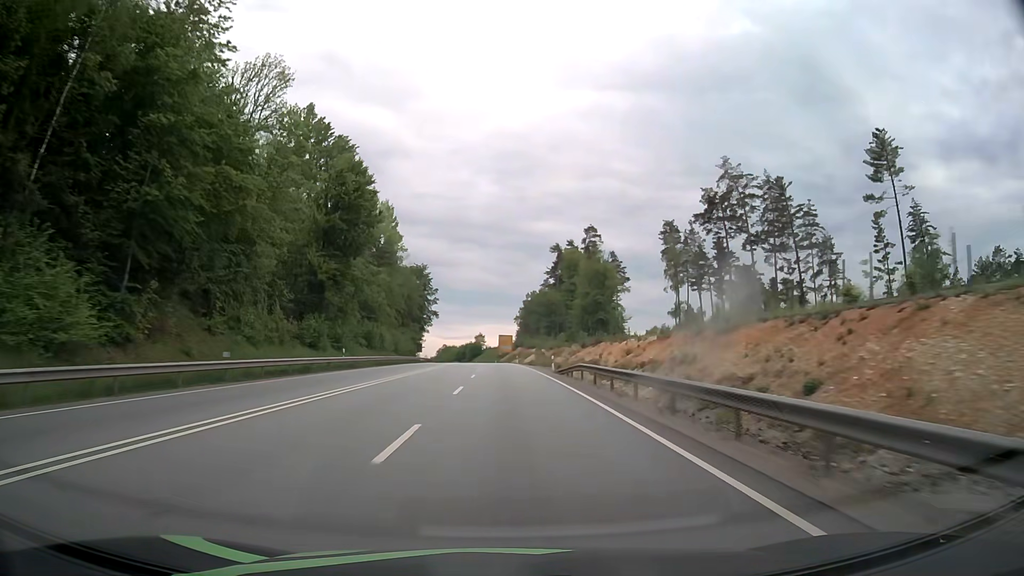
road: primary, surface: asphalt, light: Day
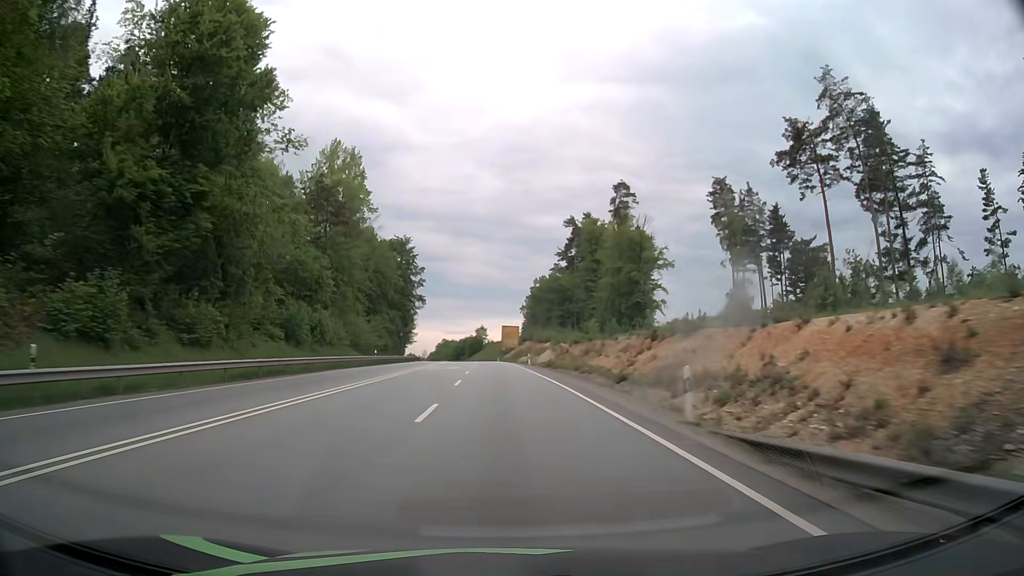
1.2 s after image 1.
(0.0, +31.8) m; 0°
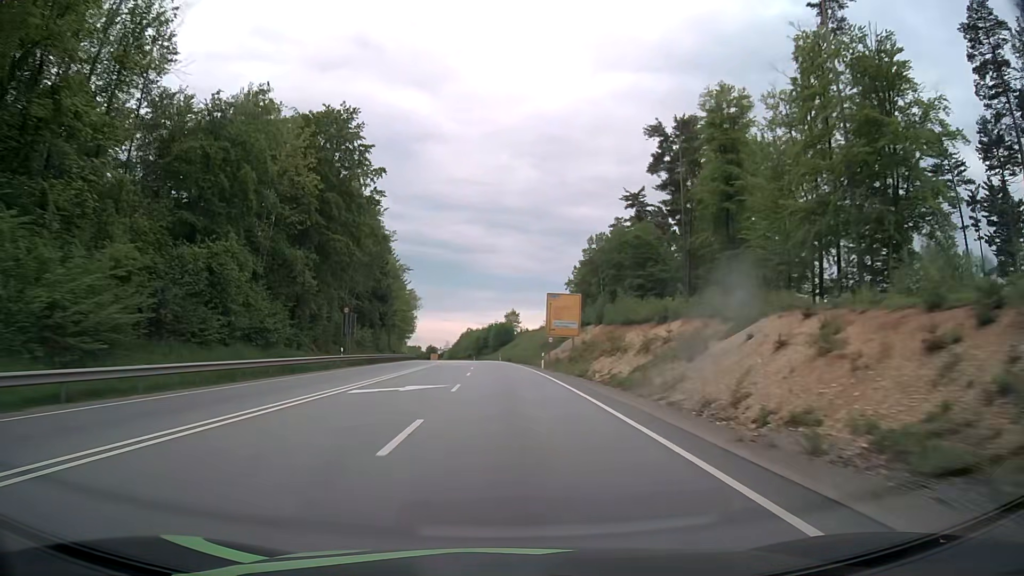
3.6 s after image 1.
(-1.4, +63.7) m; -2°
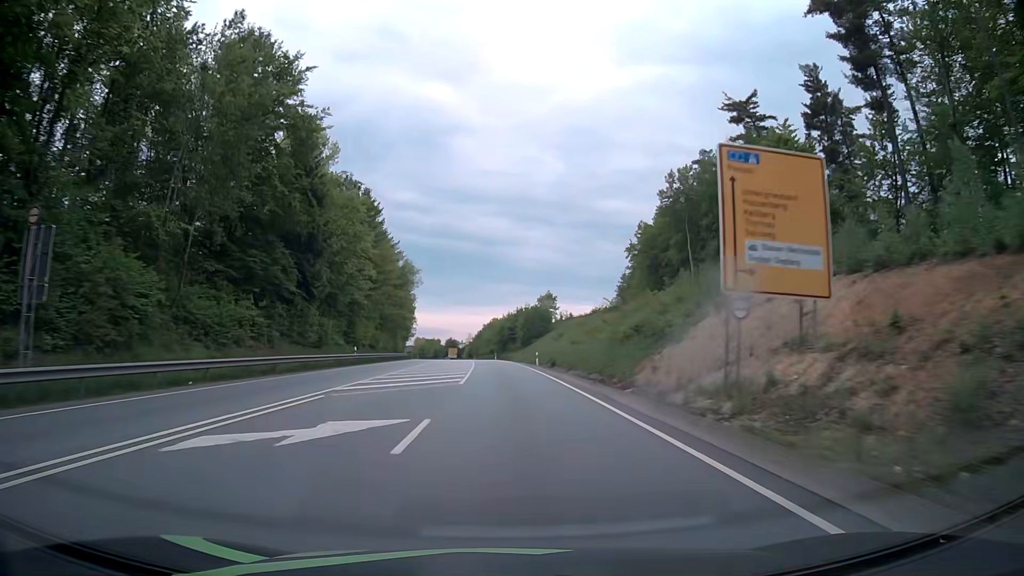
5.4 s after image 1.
(-1.2, +47.8) m; -3°
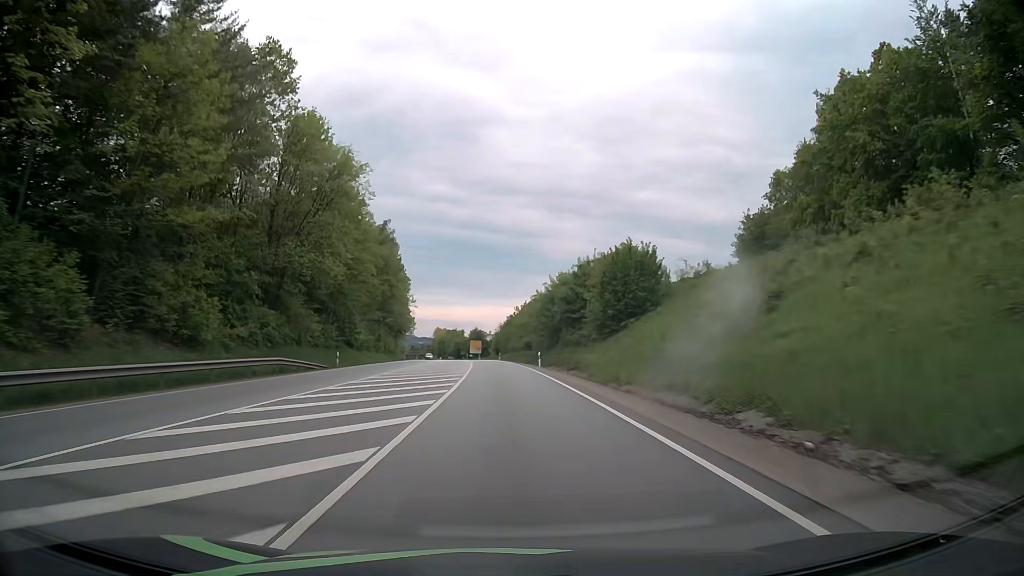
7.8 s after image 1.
(-1.4, +63.8) m; -3°
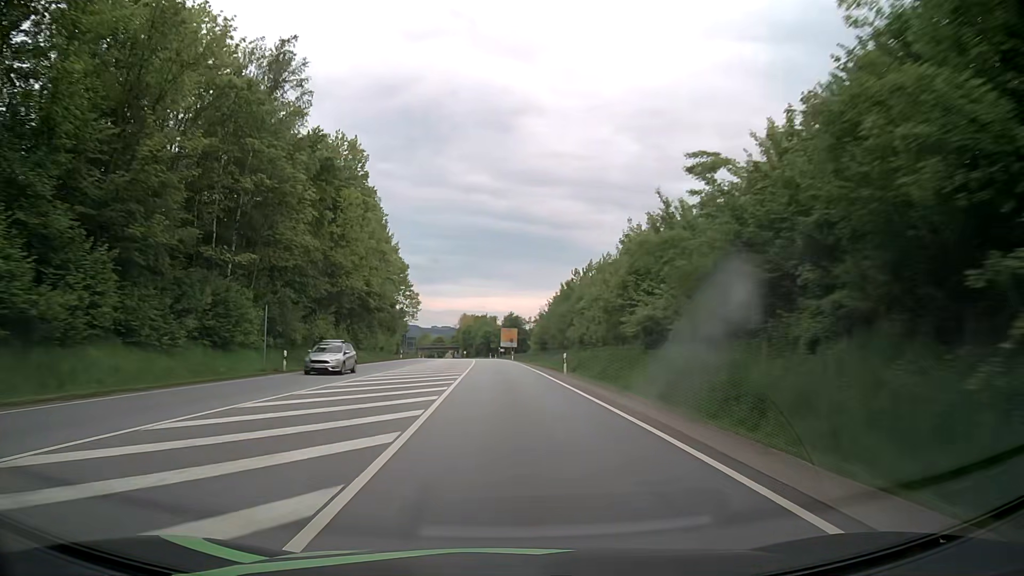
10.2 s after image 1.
(-2.0, +63.7) m; -4°
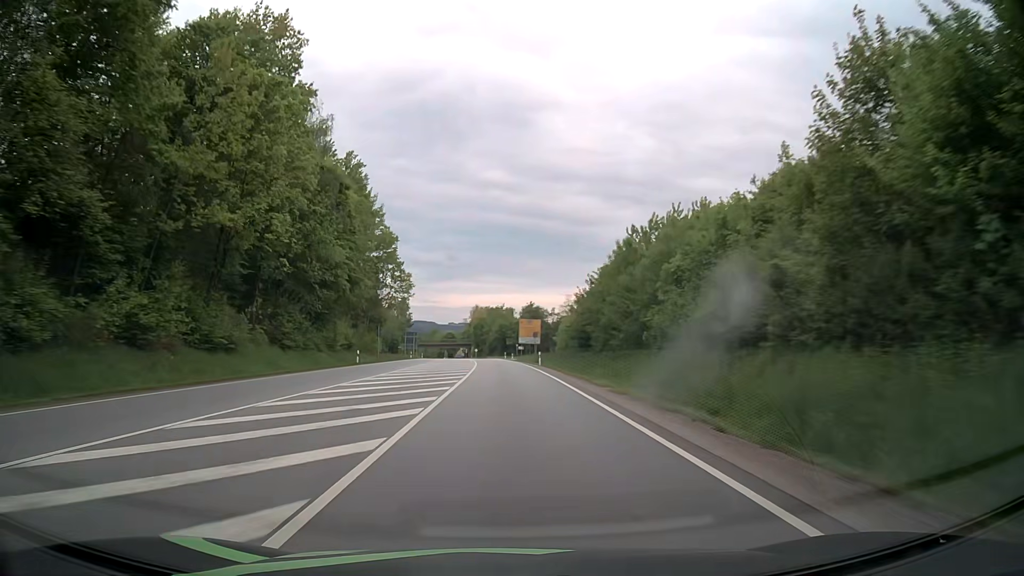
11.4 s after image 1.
(-0.2, +31.9) m; -1°
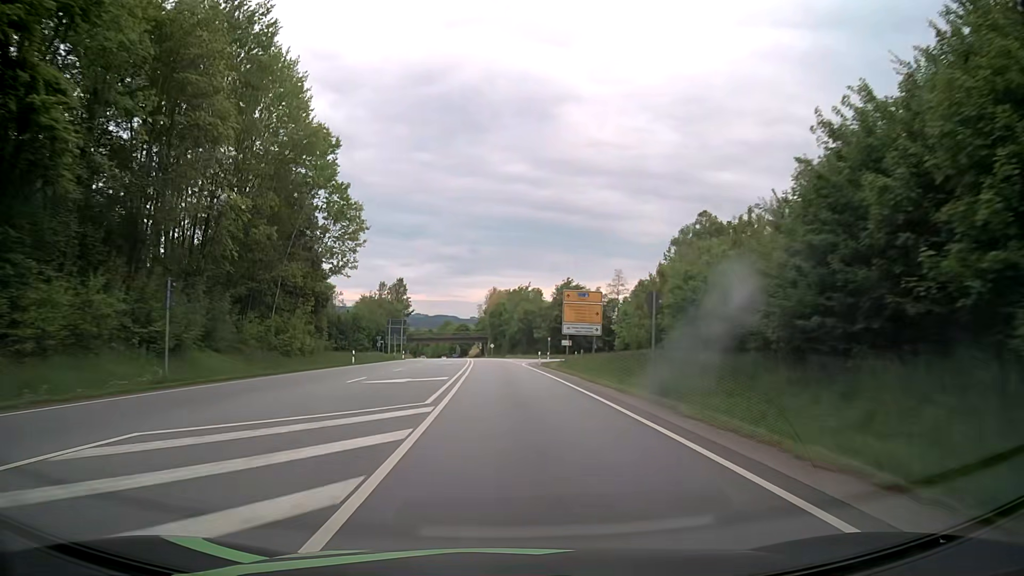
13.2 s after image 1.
(-0.9, +47.8) m; -2°
(0, +10) (0, +20) (0, +30) (-1, +40) (-1, +50) (-1, +60) (-2, +70) (-3, +80) (-3, +90) (-4, +100) m
